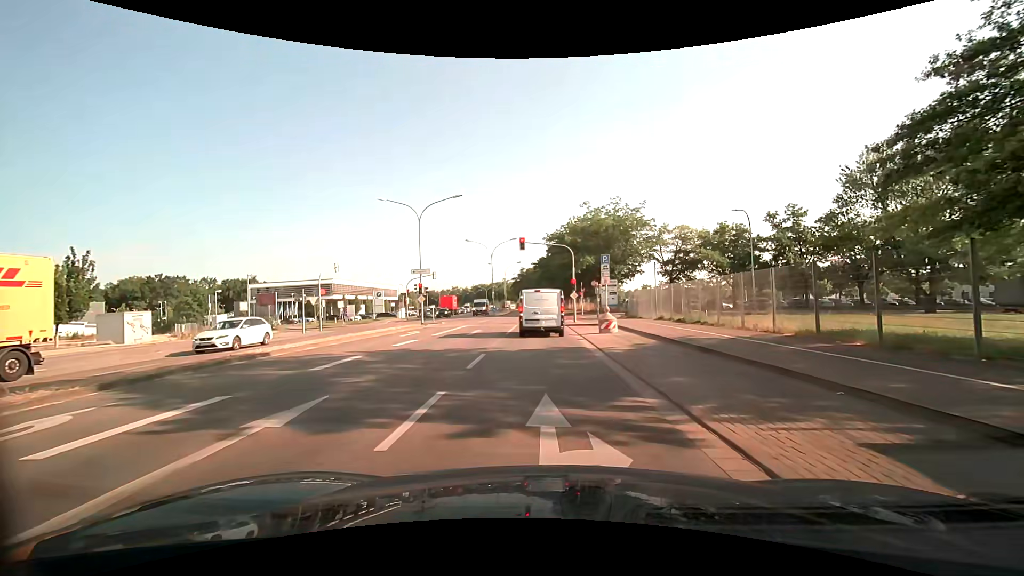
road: secondary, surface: asphalt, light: Day
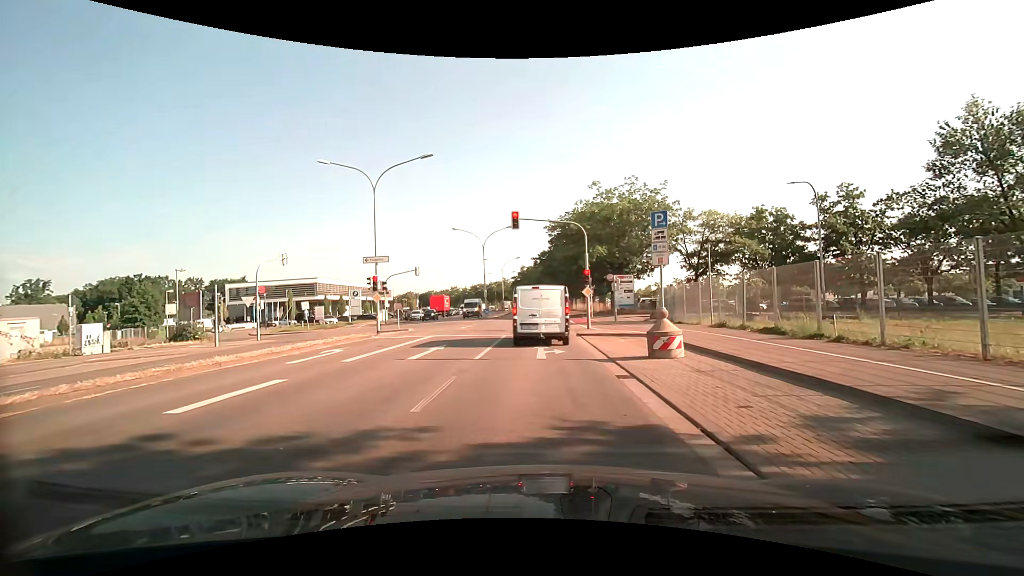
(-0.1, +10.1) m; 0°
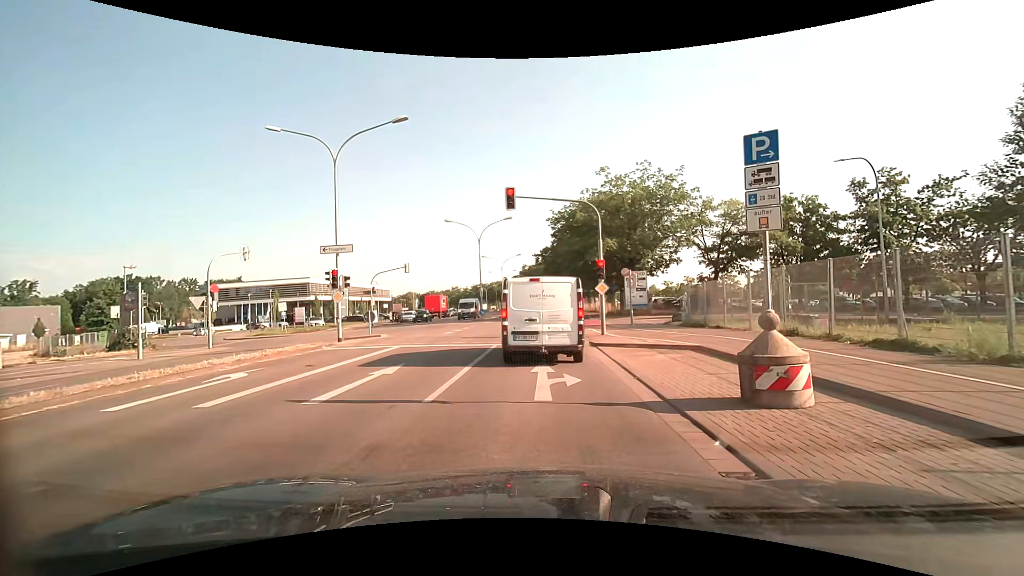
(0.0, +5.3) m; -1°
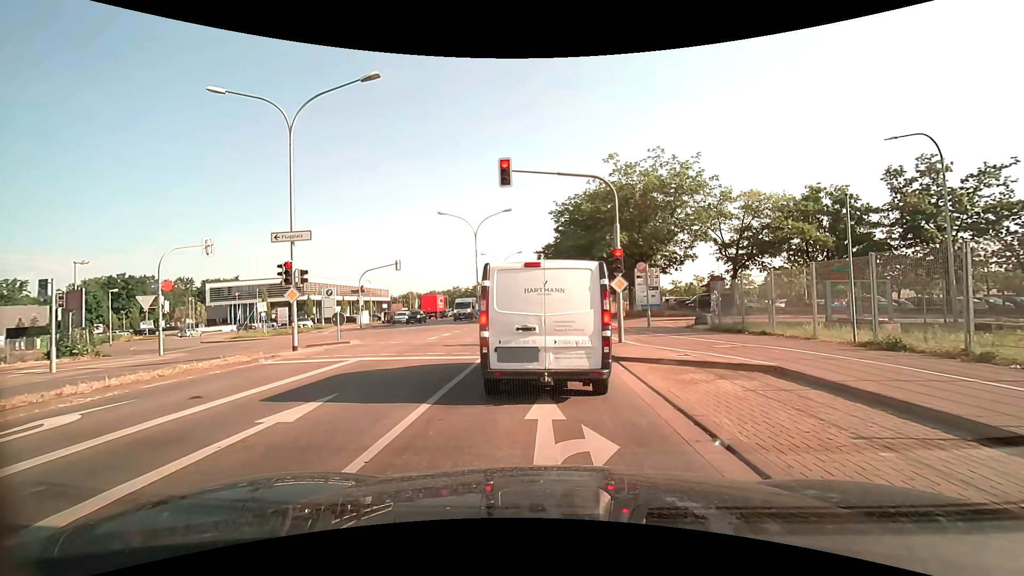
(+0.1, +4.0) m; +1°
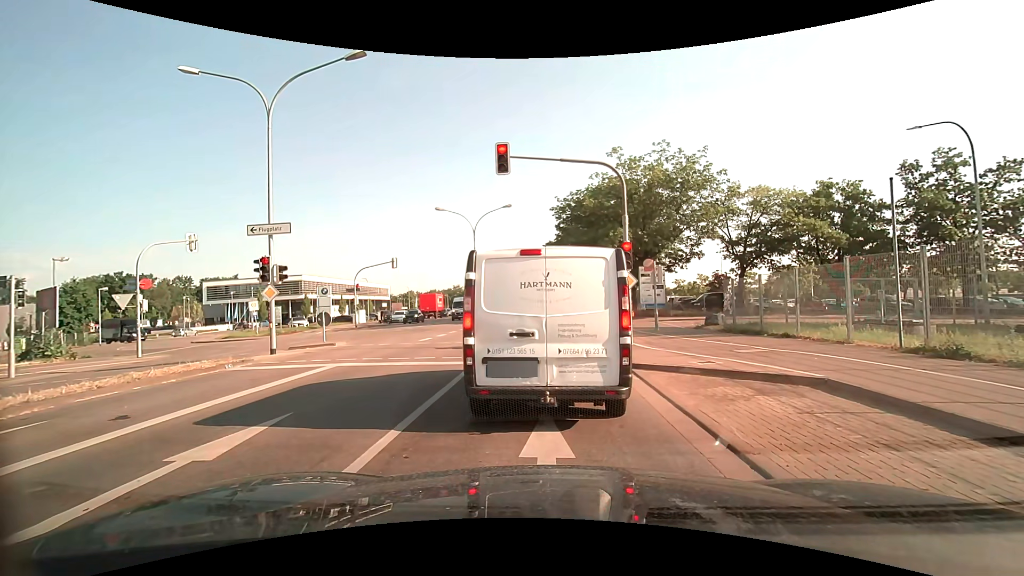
(0.0, +1.4) m; 0°
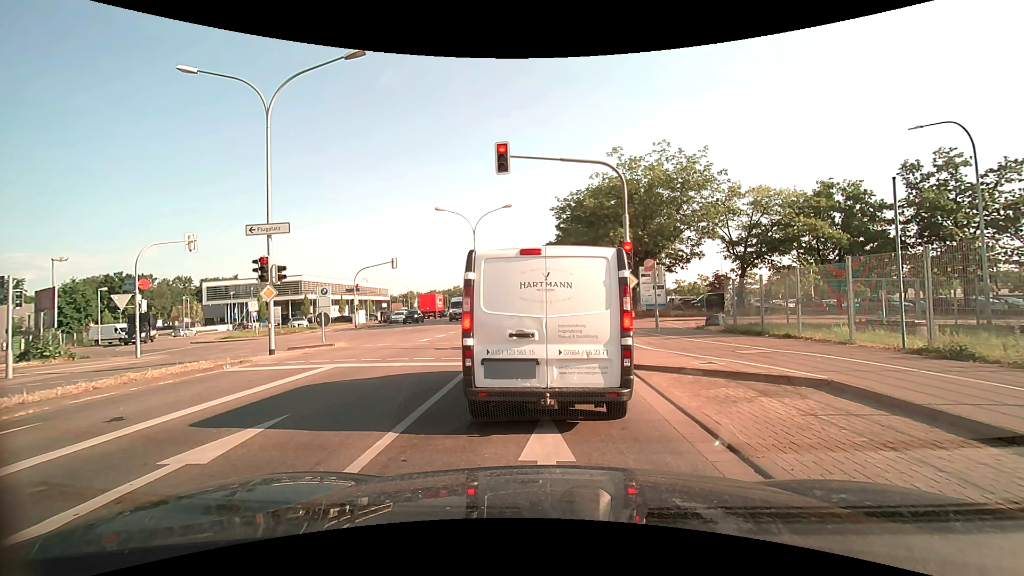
(0.0, +0.2) m; 0°
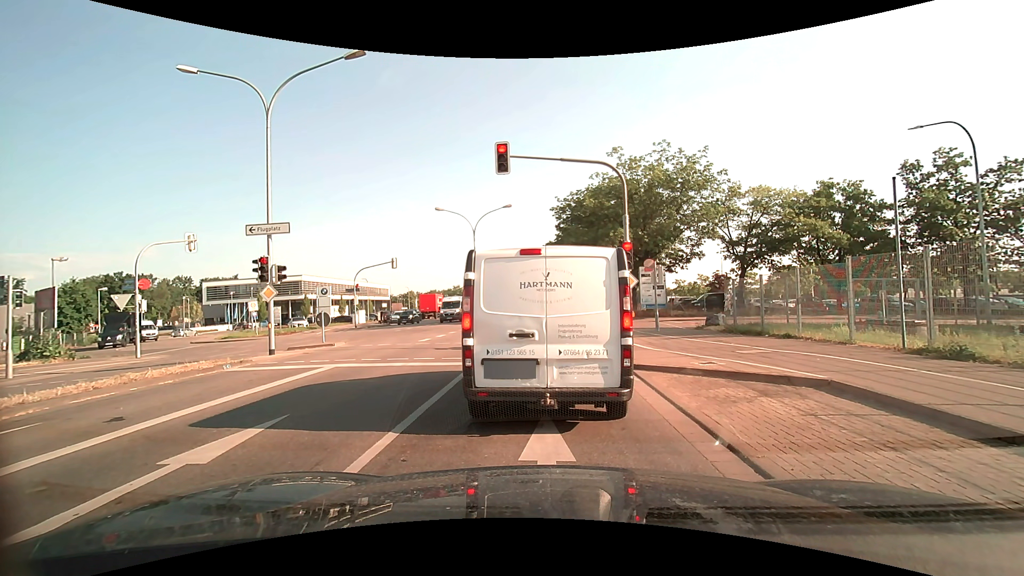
(0.0, 0.0) m; 0°
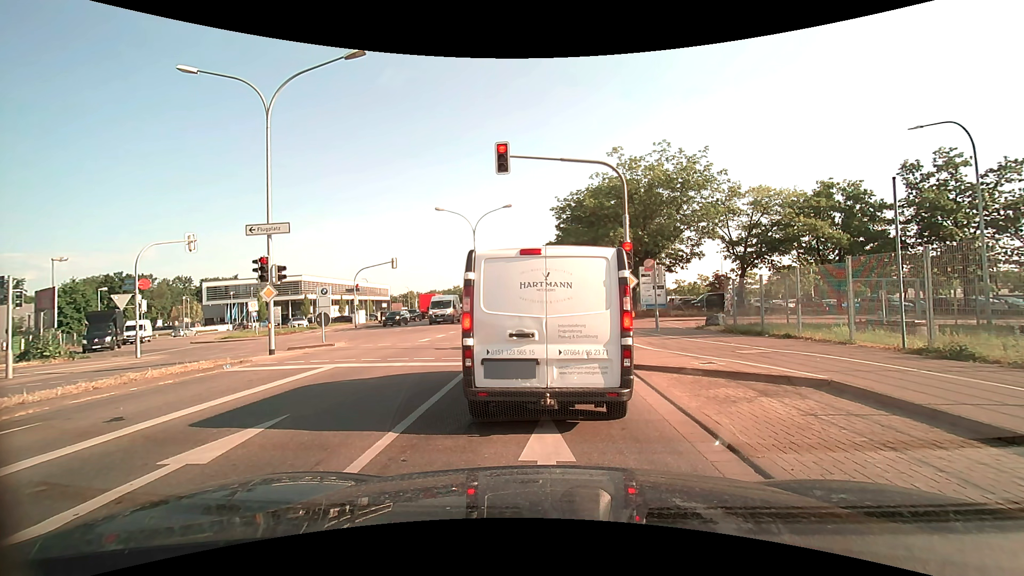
(0.0, 0.0) m; 0°
(0, +10) (0, +20) (0, +30) (-1, +40) (-1, +50) (-1, +60) (-1, +70) (-2, +80) (-2, +90) (-3, +100) m
